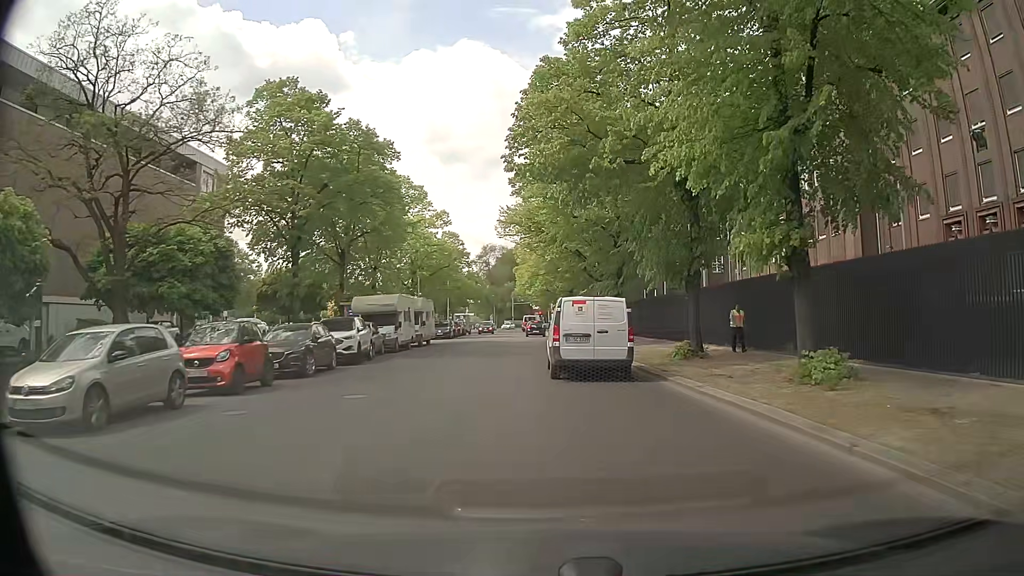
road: residential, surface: asphalt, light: Day
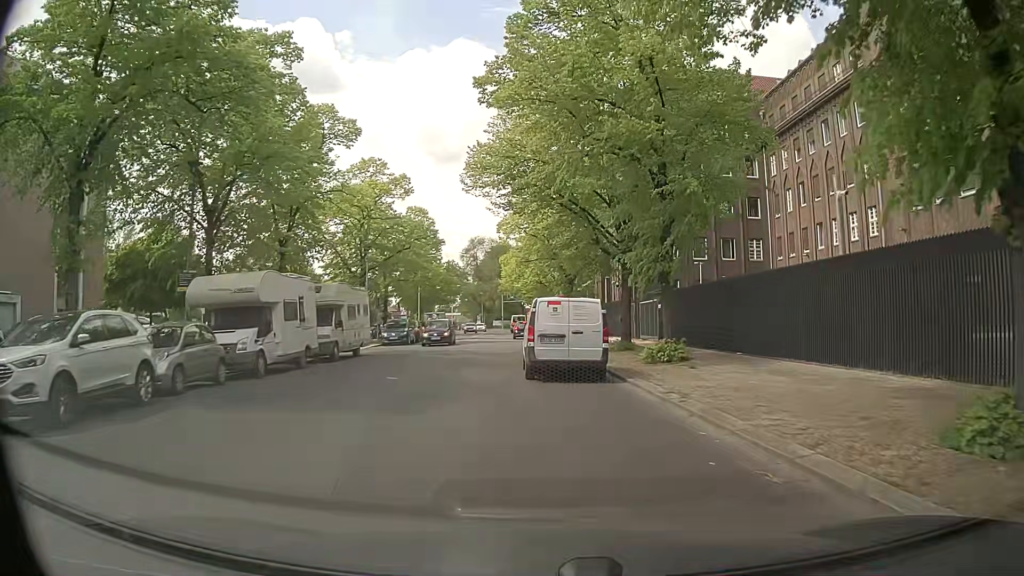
(+0.2, +15.4) m; 0°
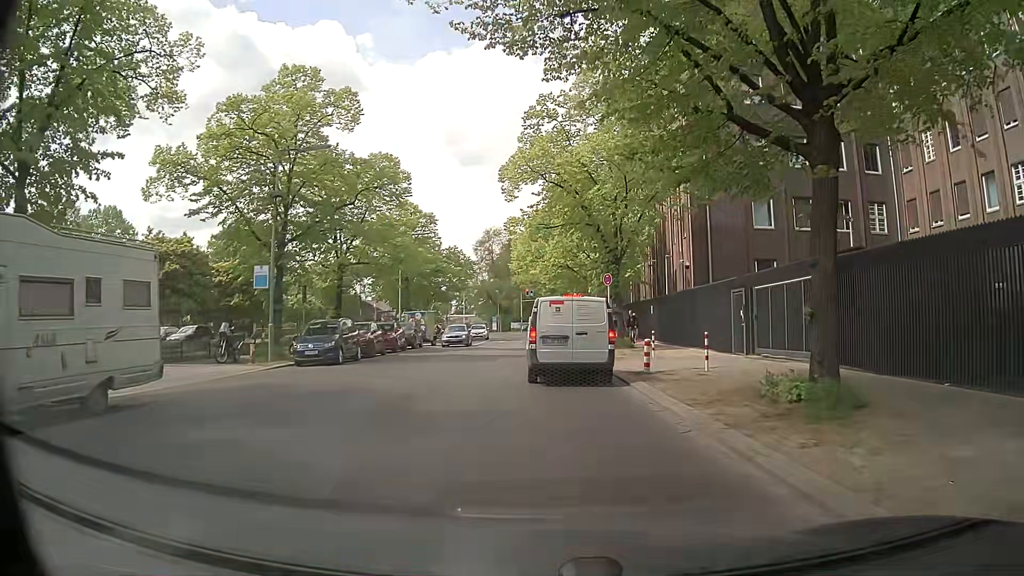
(-0.1, +18.9) m; -2°
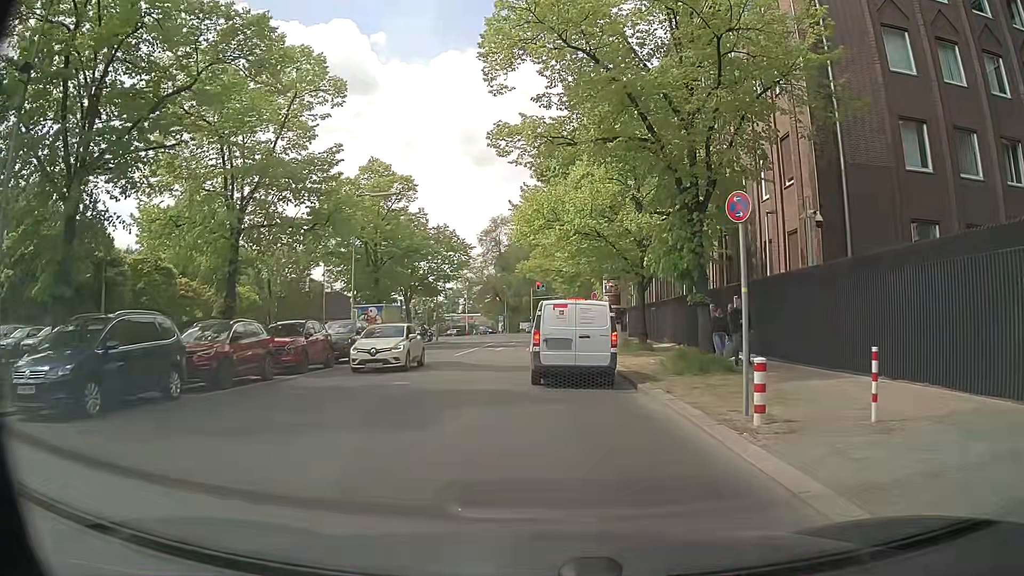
(+0.1, +15.3) m; 0°
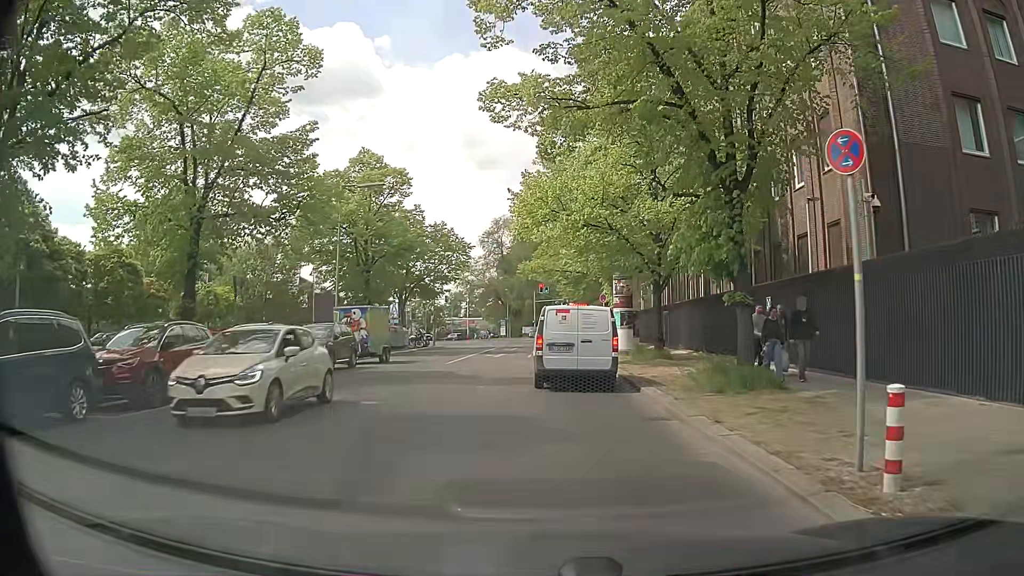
(0.0, +3.4) m; 0°
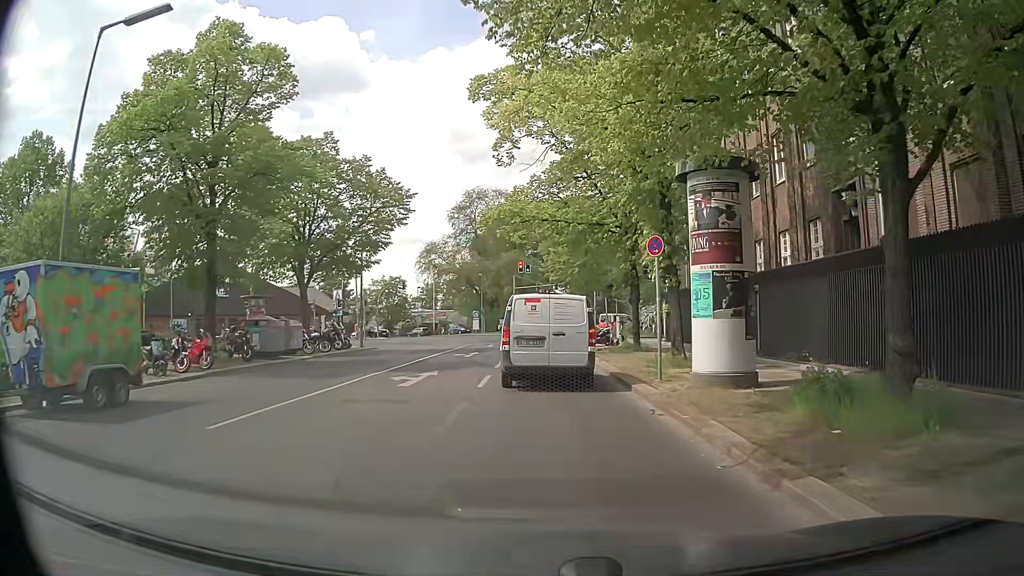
(+0.2, +19.2) m; +1°
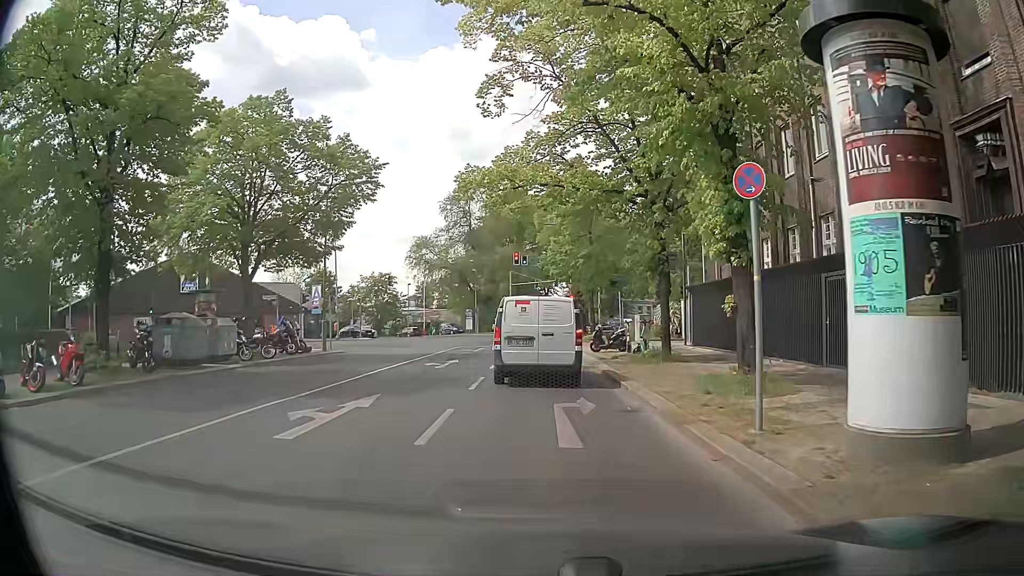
(+0.1, +6.6) m; 0°
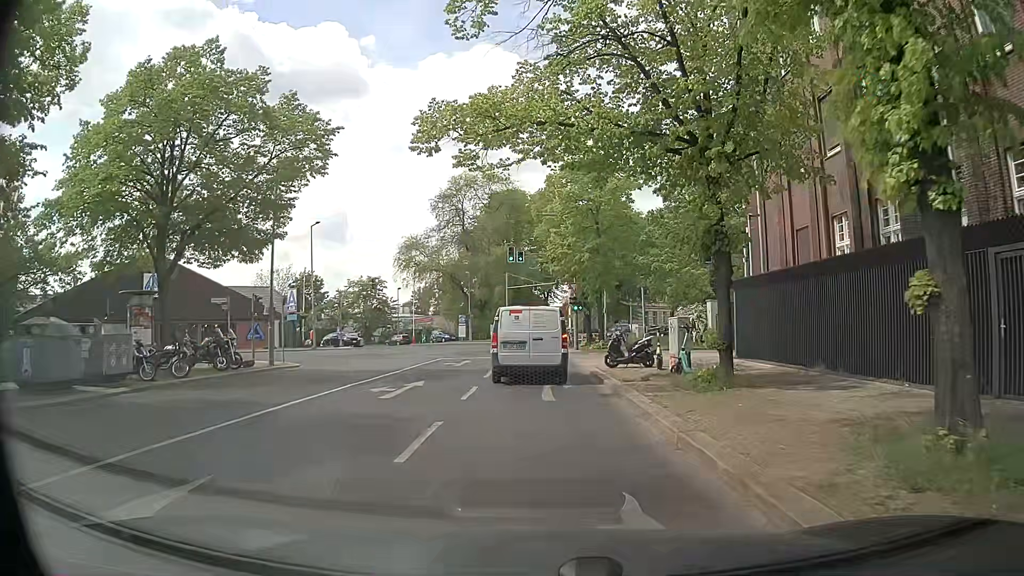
(0.0, +6.7) m; +1°
(0, +10) (0, +20) (-1, +30) (-1, +40) (-1, +50) (+2, +59) (+8, +67) (+15, +74) (+22, +82) (+28, +90) m
